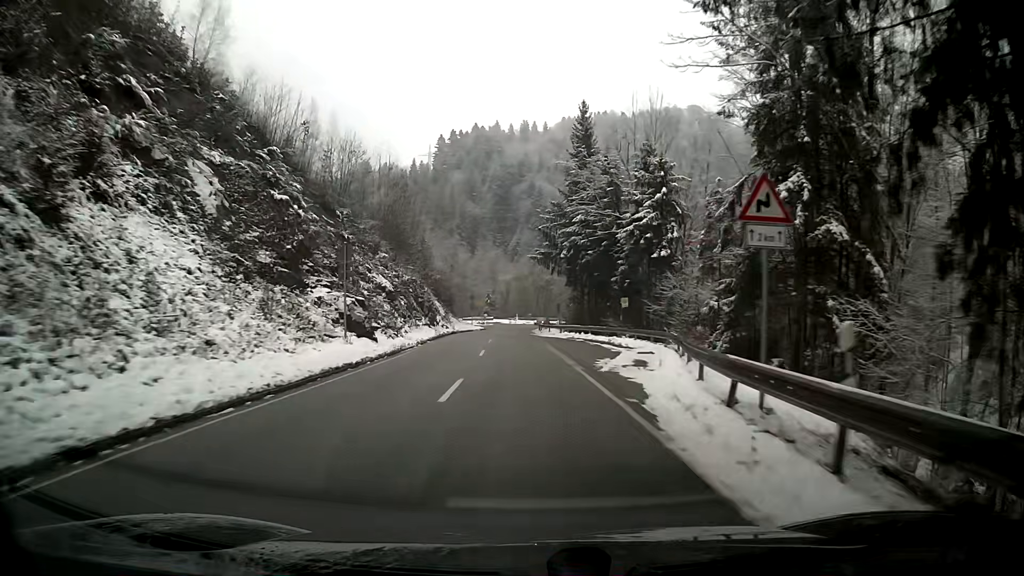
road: secondary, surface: asphalt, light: Day
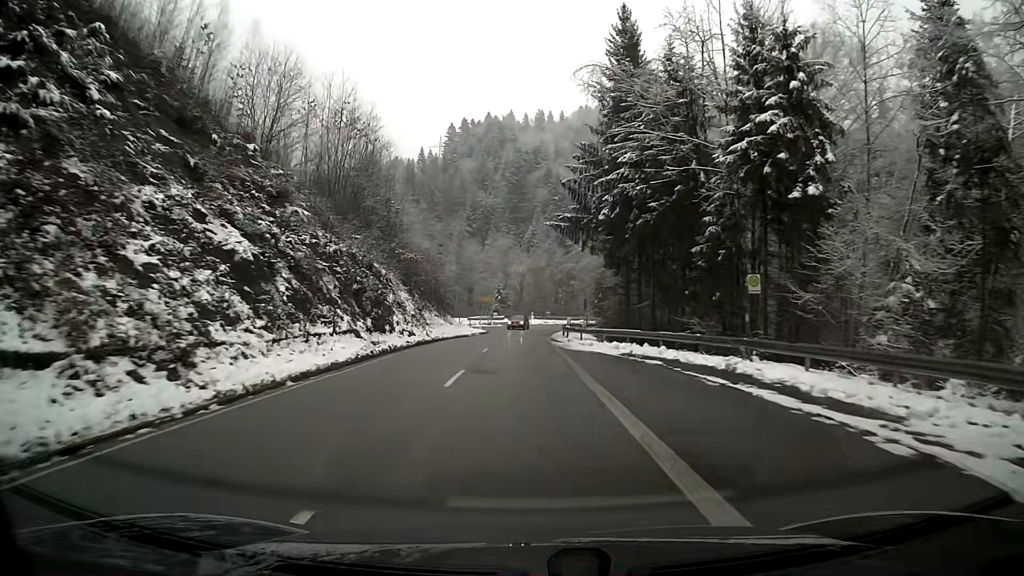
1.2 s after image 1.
(-0.1, +22.3) m; -1°
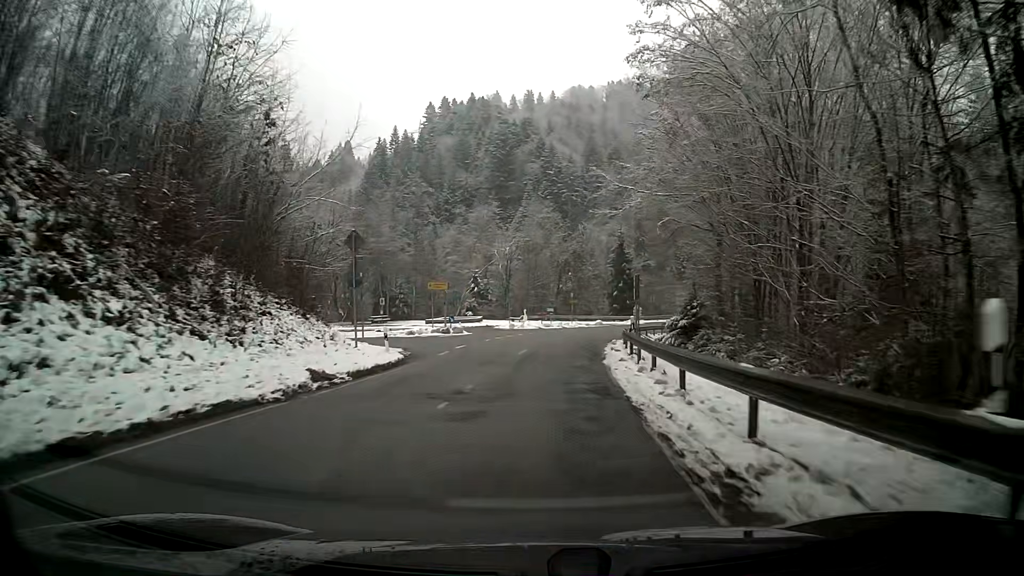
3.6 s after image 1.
(-0.1, +39.6) m; +1°
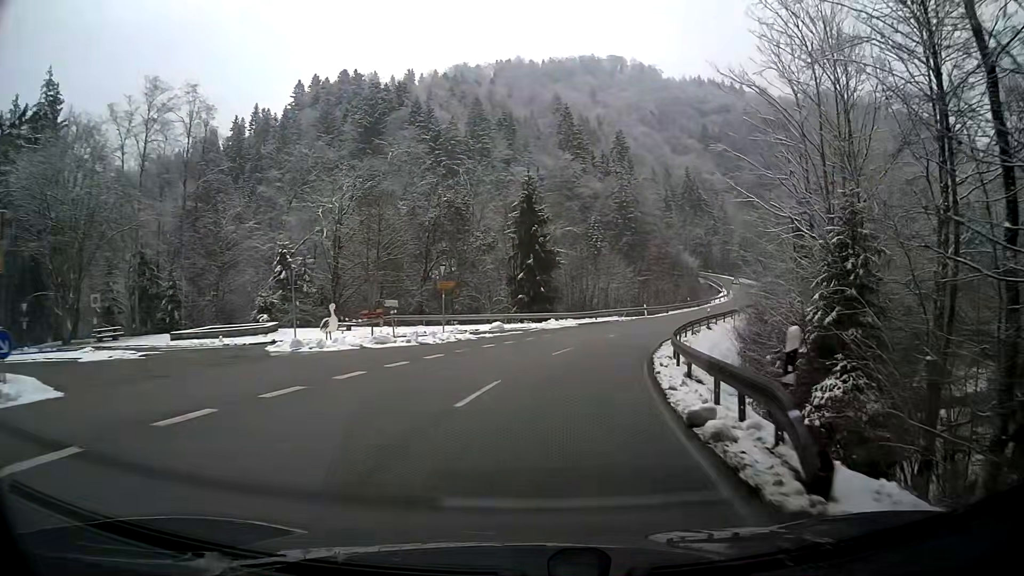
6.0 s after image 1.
(+2.8, +36.9) m; +10°
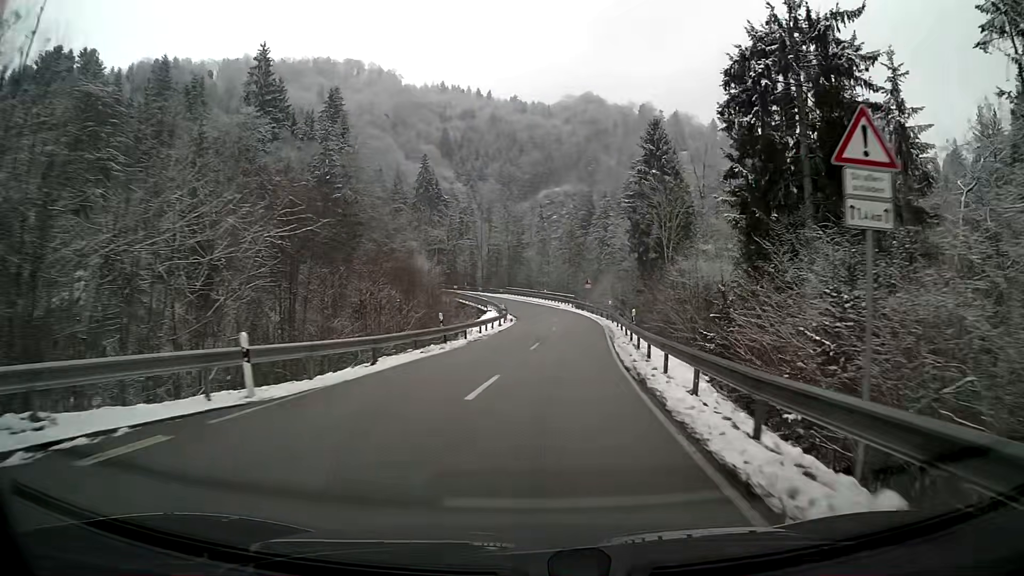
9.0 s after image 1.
(+9.8, +47.0) m; +23°
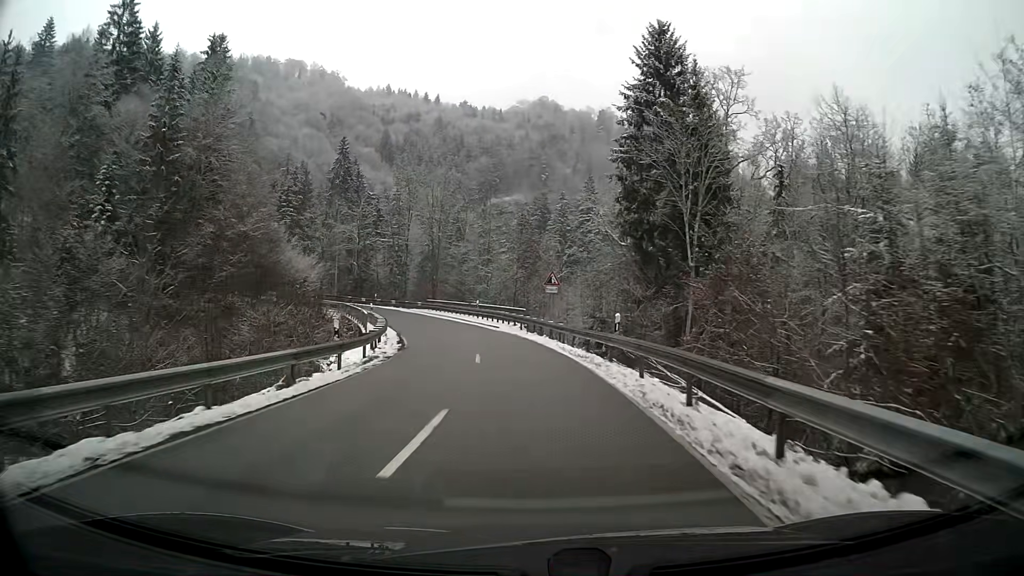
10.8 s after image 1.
(+1.1, +29.4) m; +2°
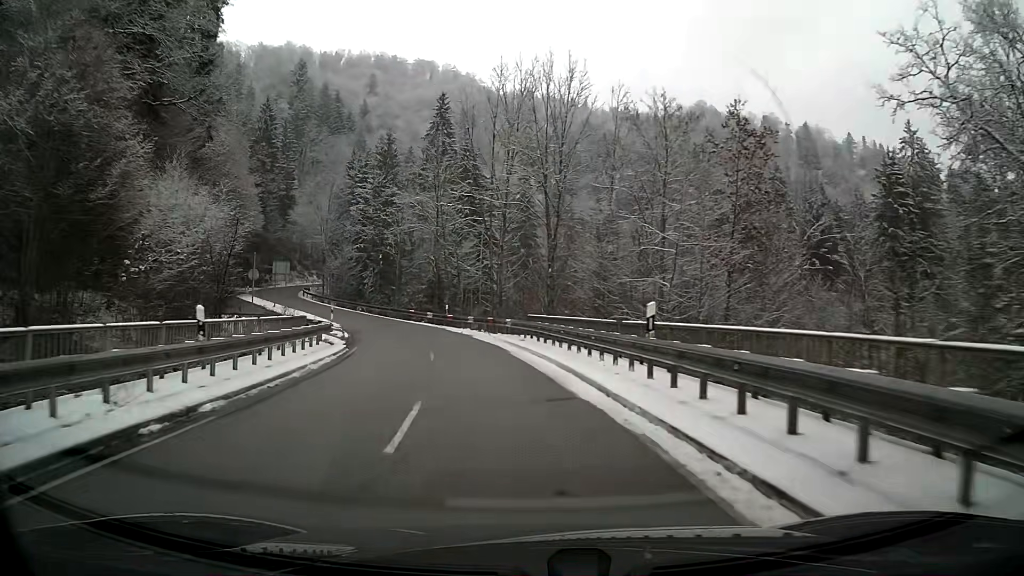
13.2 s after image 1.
(-3.5, +35.9) m; -14°
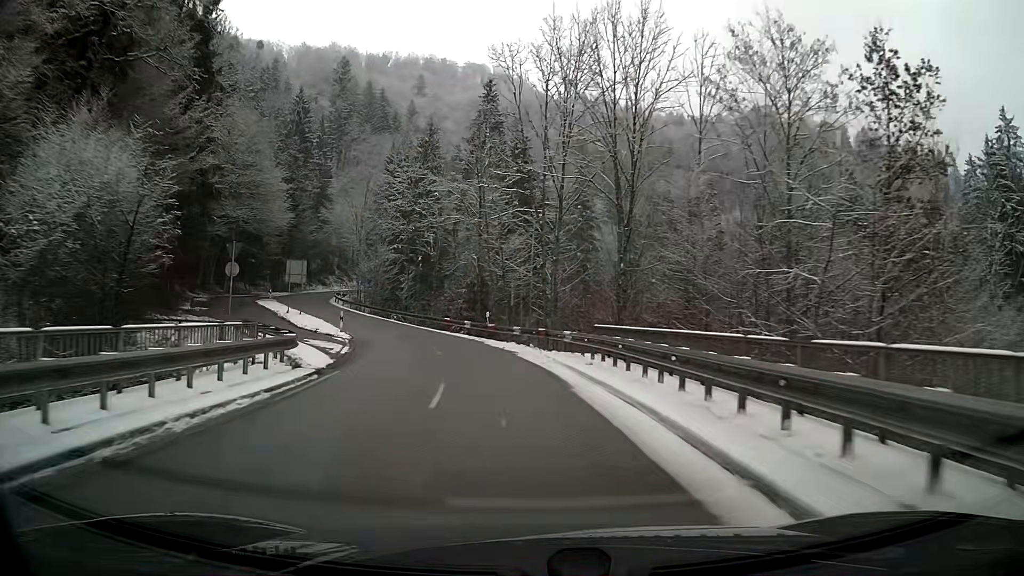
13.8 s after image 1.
(-0.3, +8.8) m; -4°
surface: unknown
